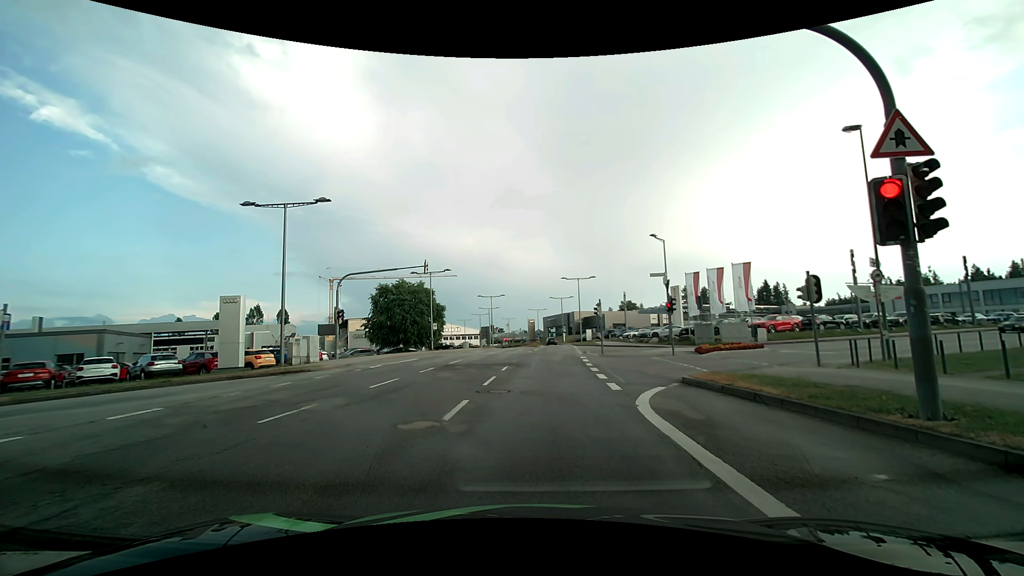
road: secondary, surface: asphalt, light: Day
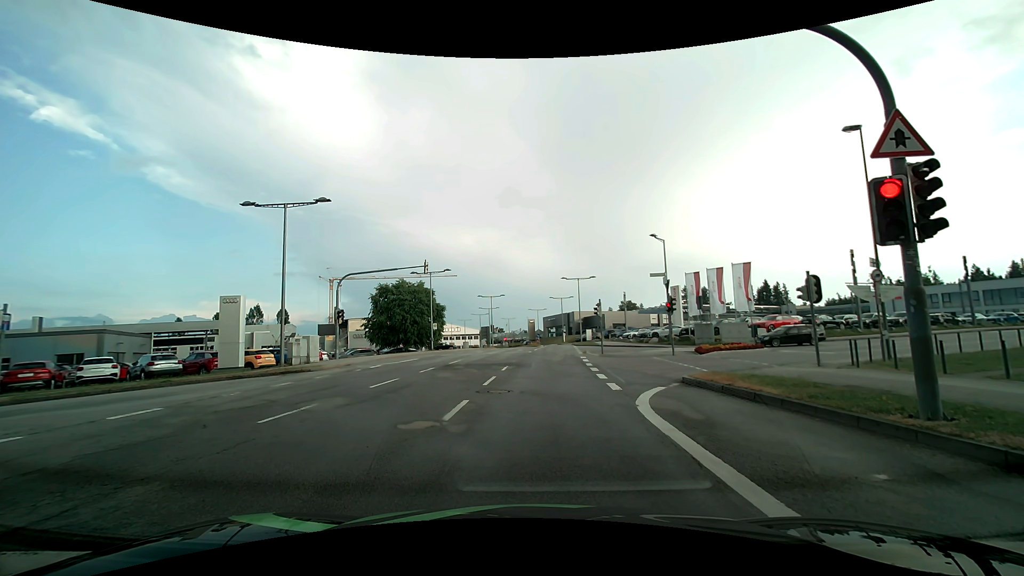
(0.0, 0.0) m; 0°
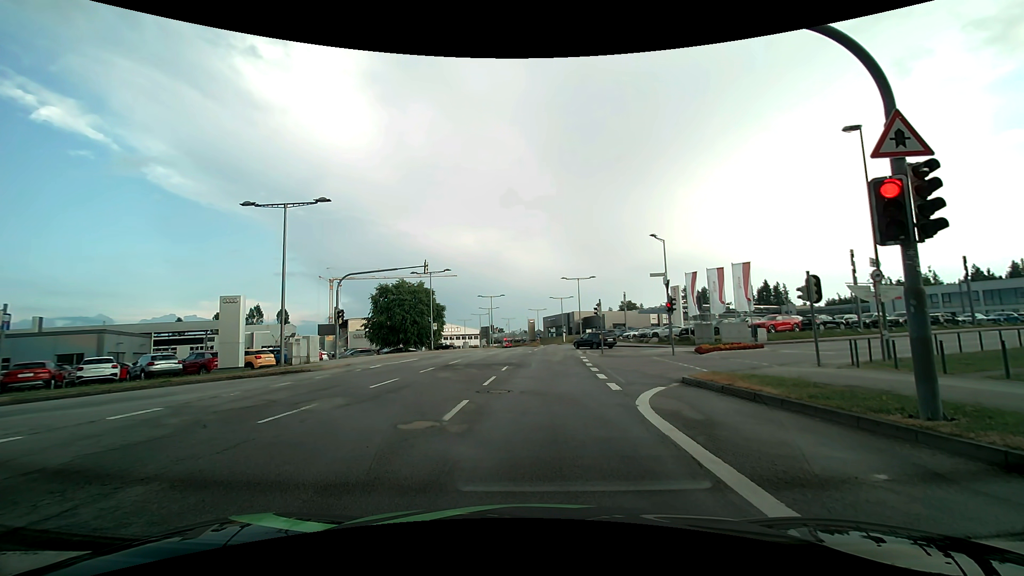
(0.0, 0.0) m; 0°
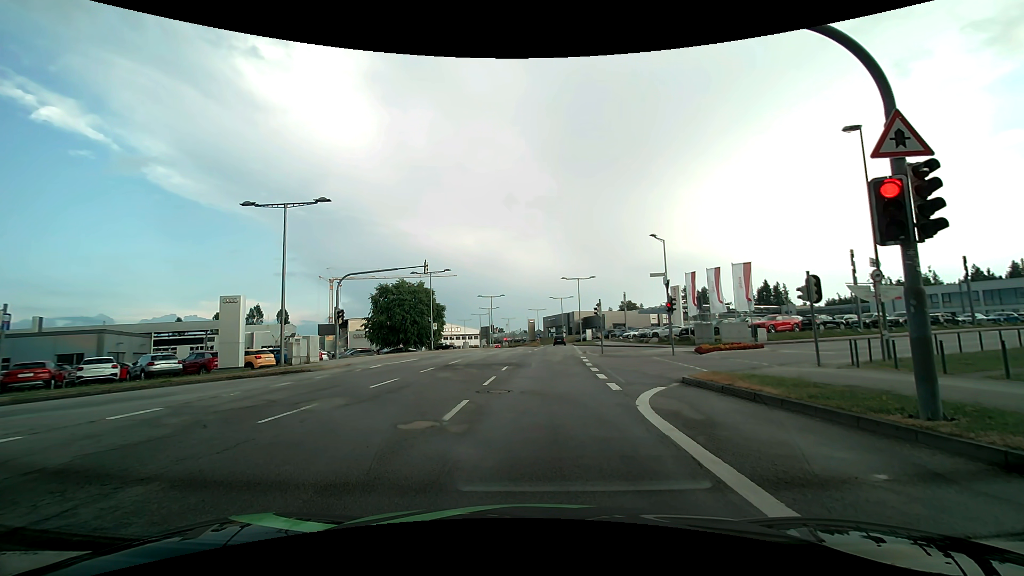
(0.0, 0.0) m; 0°
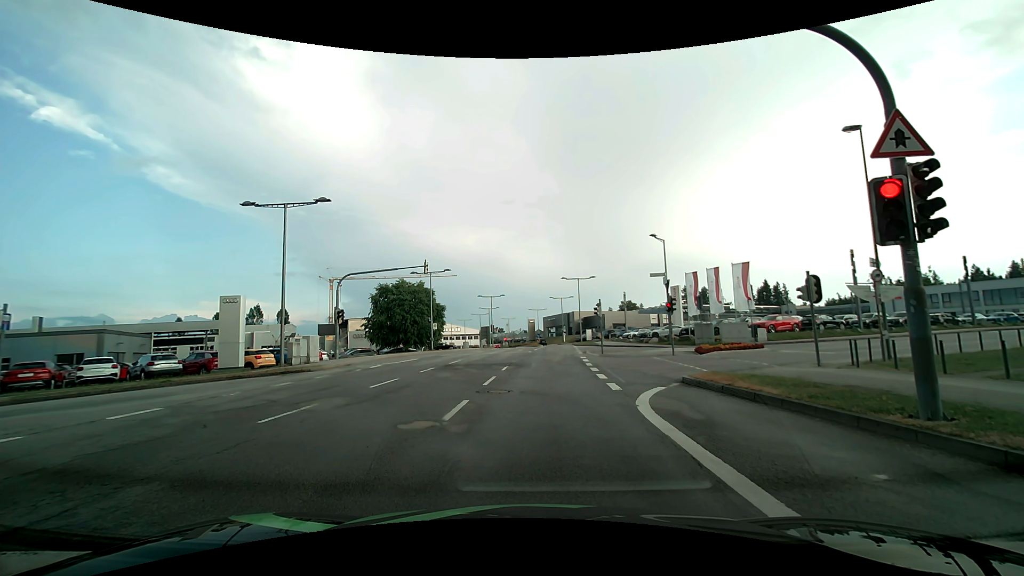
(0.0, 0.0) m; 0°
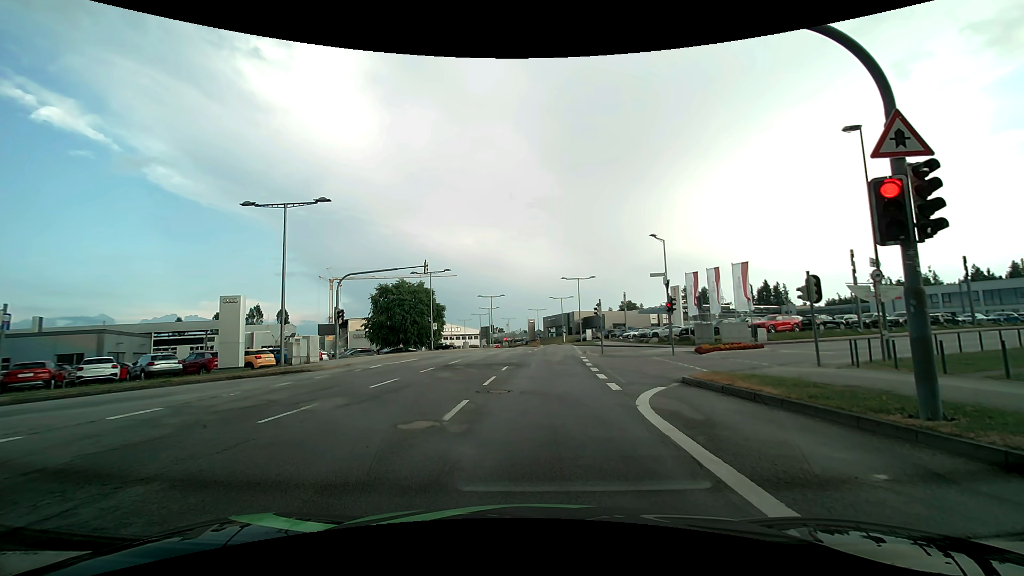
(0.0, 0.0) m; 0°
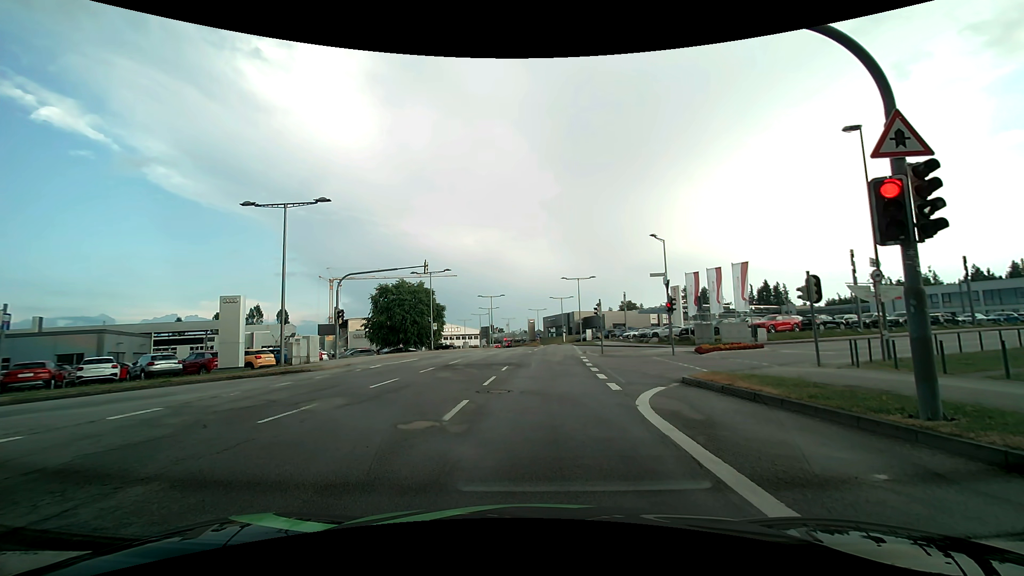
(0.0, 0.0) m; 0°
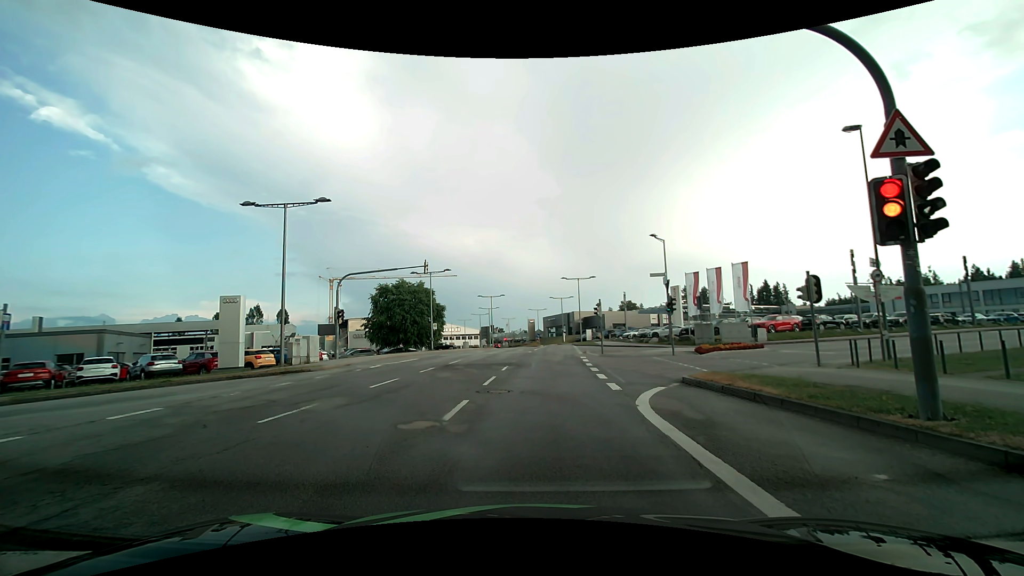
(0.0, 0.0) m; 0°
(0, +10) (0, +20) (+1, +30) (+1, +40) (+2, +50) (+3, +60) (+3, +70) (+4, +80) (+4, +90) (+3, +100) m
